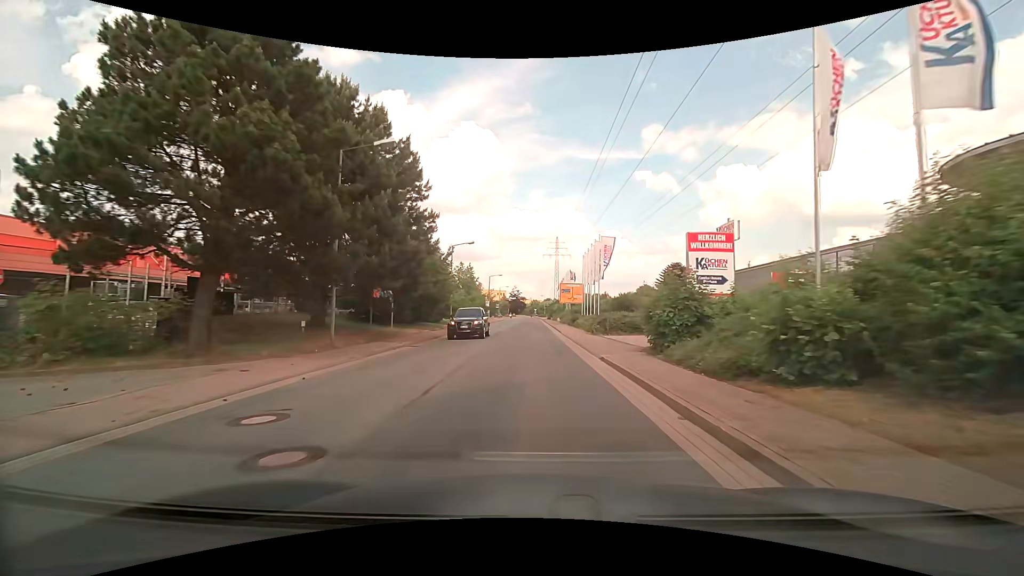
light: Day
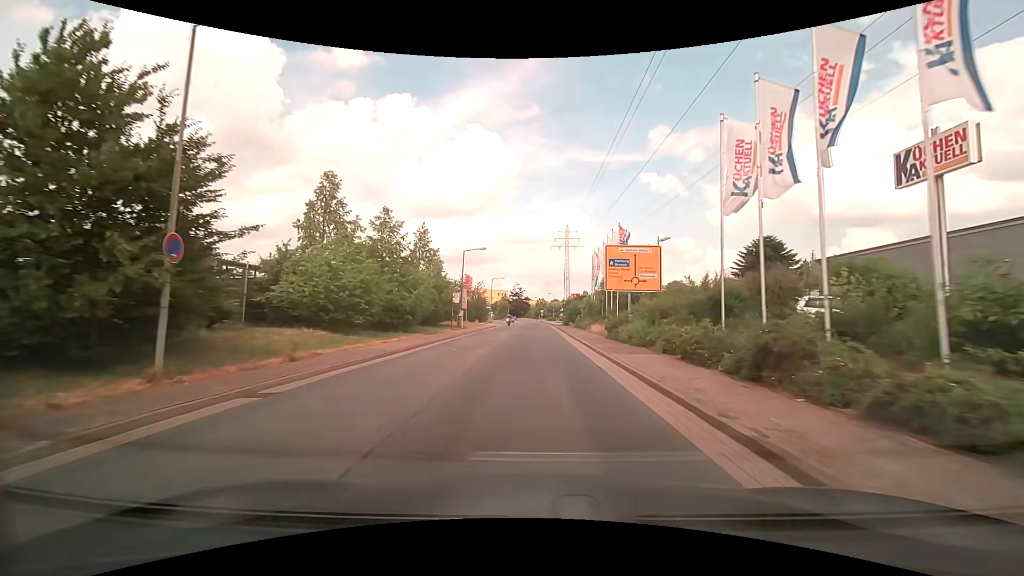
(-0.2, +36.8) m; -1°
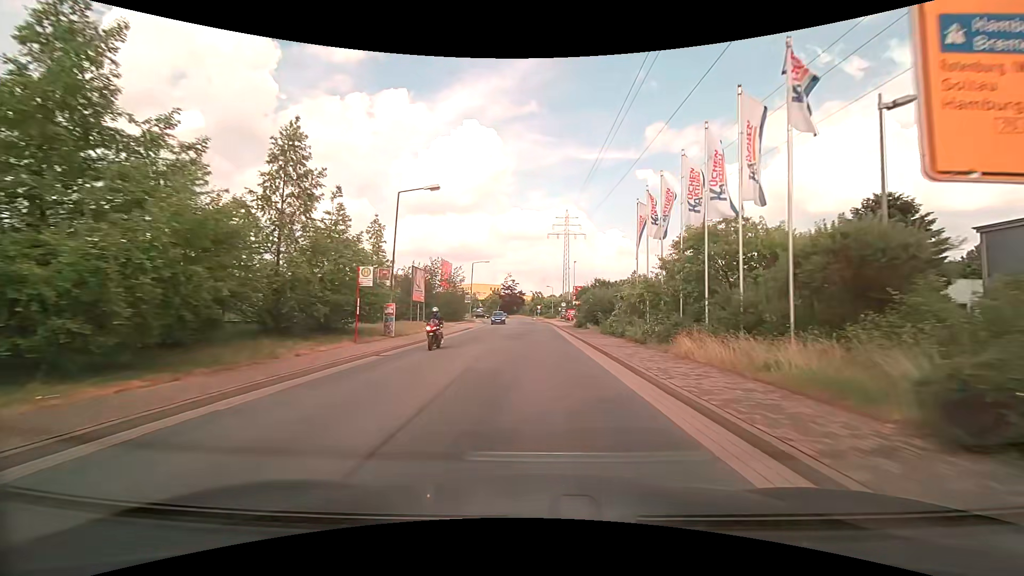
(+0.1, +22.4) m; +1°
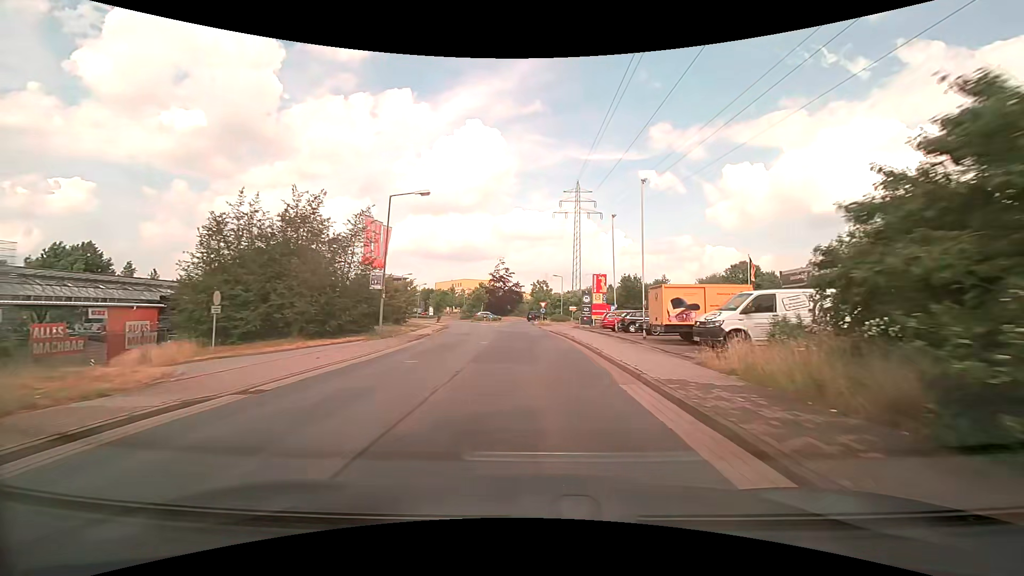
(+0.1, +37.2) m; 0°
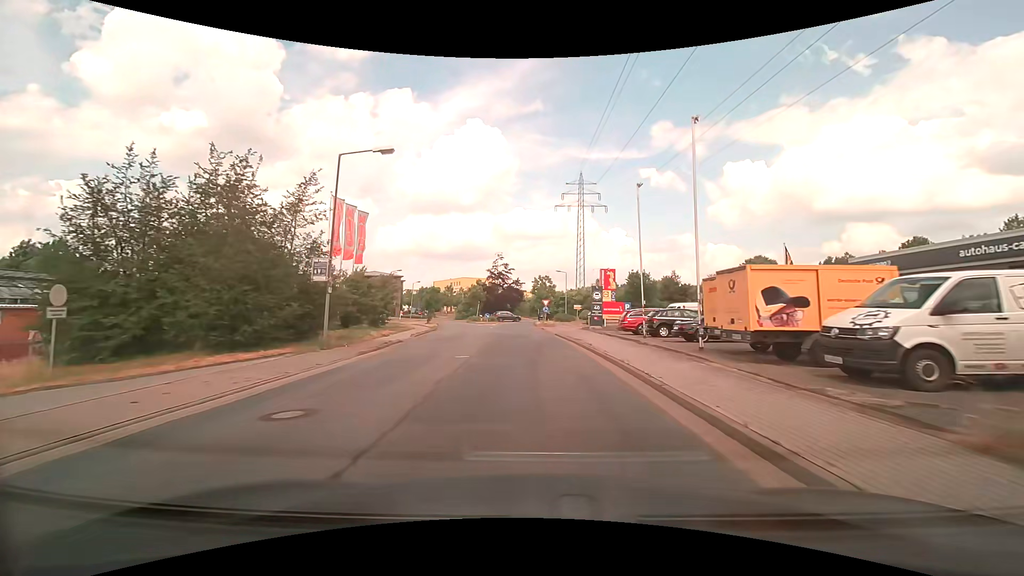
(0.0, +7.2) m; 0°
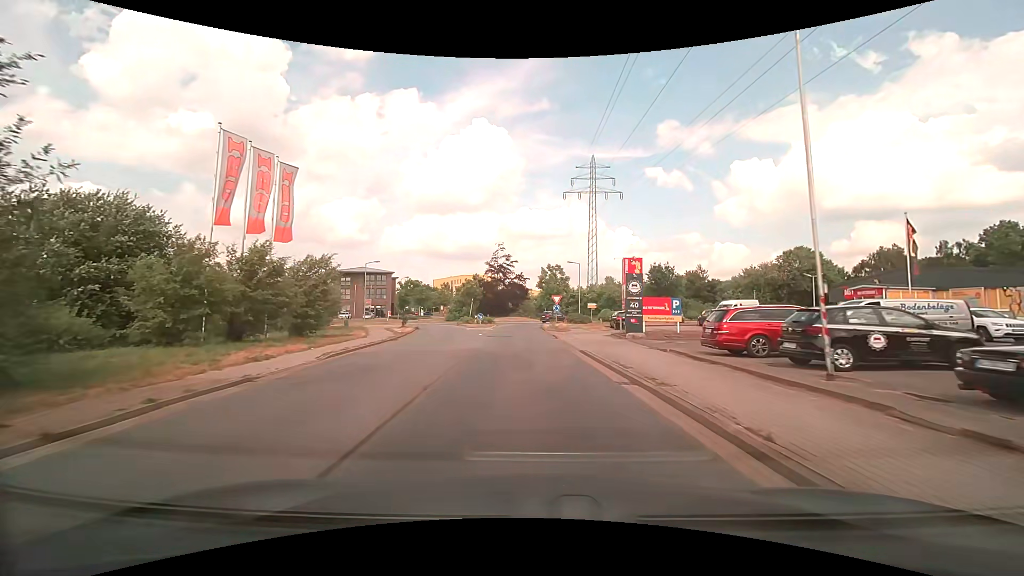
(-0.1, +13.7) m; -1°
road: residential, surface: asphalt
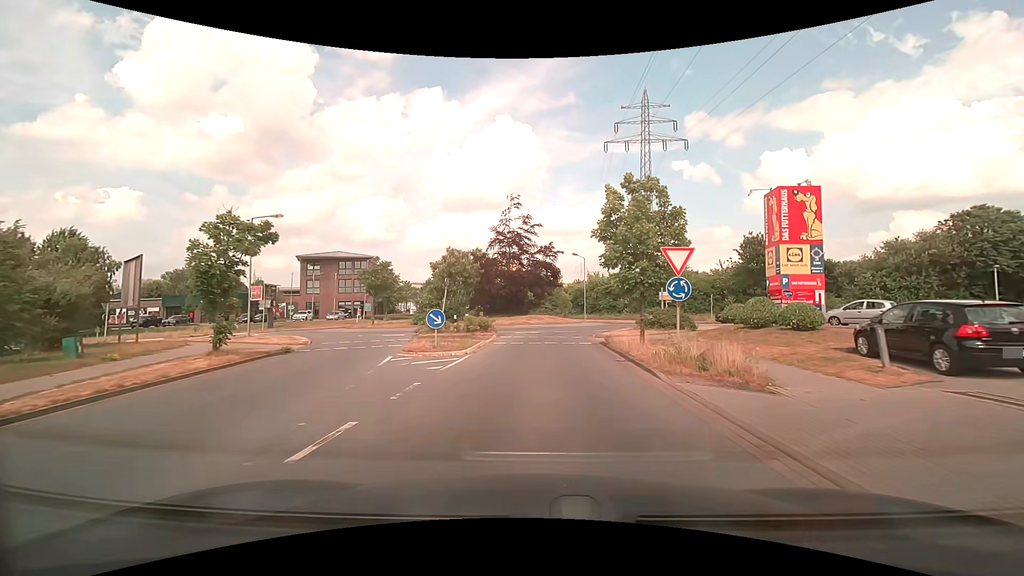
(-1.0, +29.8) m; -3°
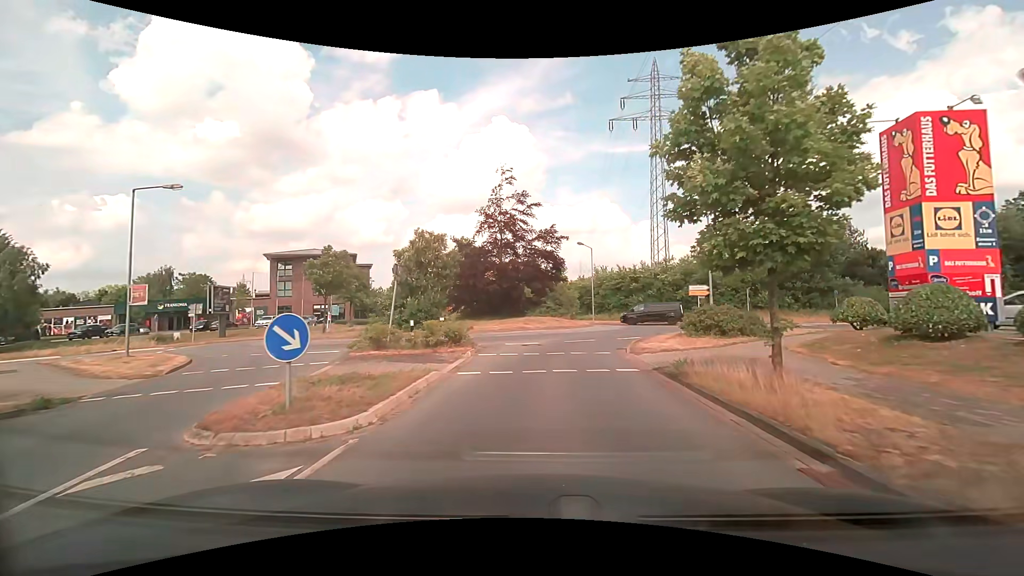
(+0.1, +9.2) m; 0°
(0, +10) (+1, +20) (+5, +29) (+8, +38) (+5, +48) (-4, +52) (-13, +51) (-22, +45) (-31, +41) (-41, +39) m
